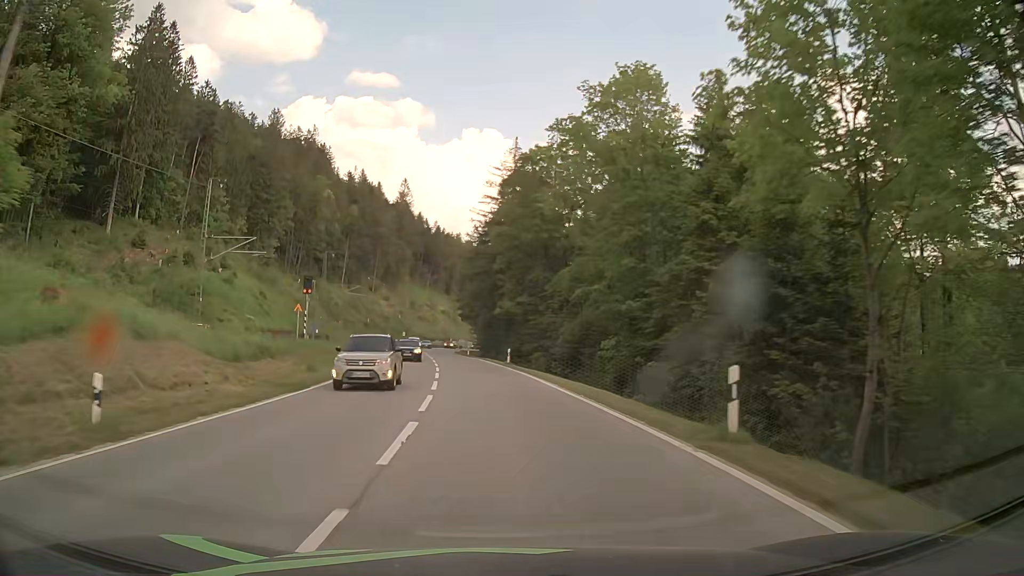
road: primary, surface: asphalt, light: Day
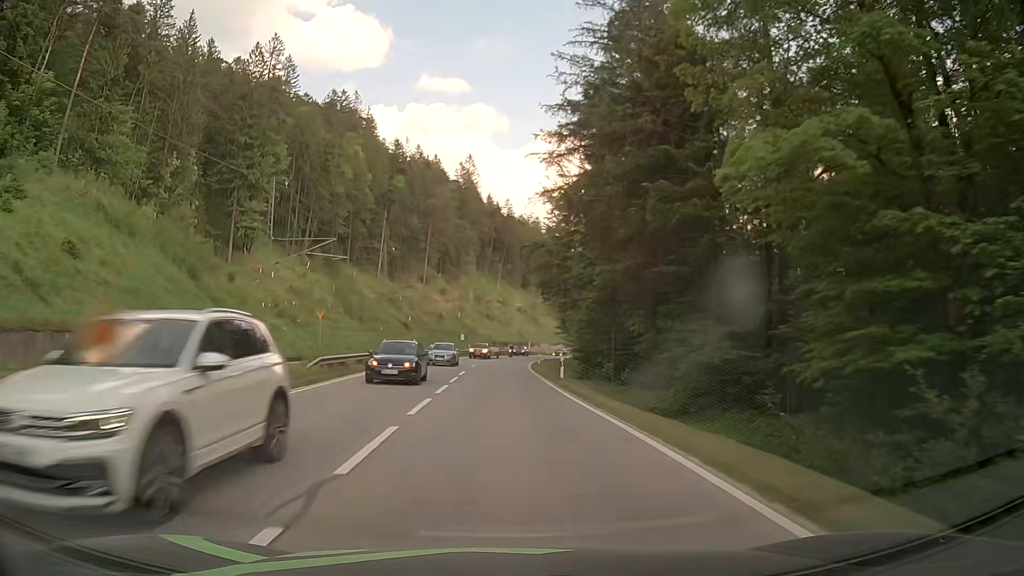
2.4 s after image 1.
(-2.6, +42.8) m; -7°
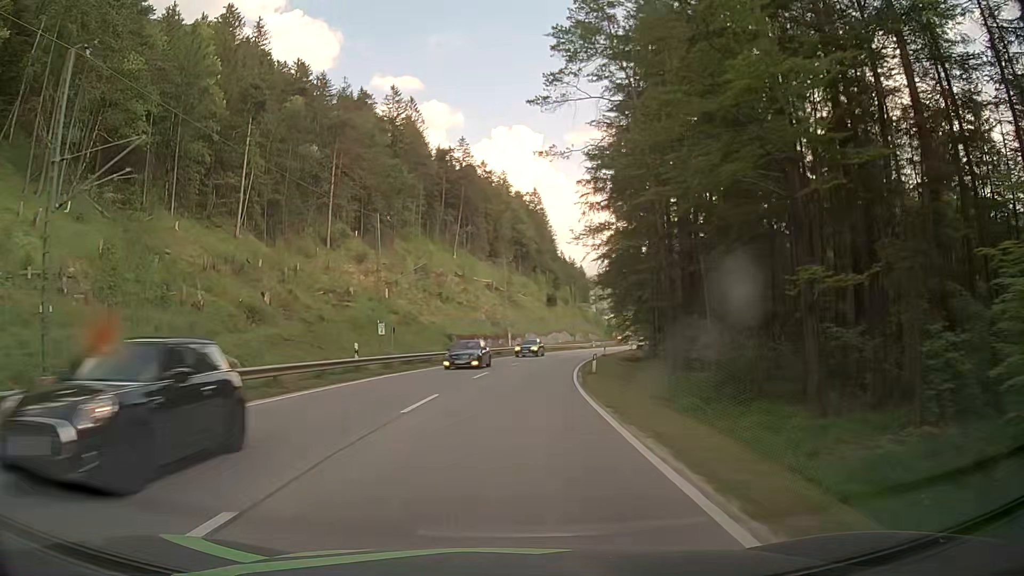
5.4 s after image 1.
(+0.1, +53.8) m; +2°
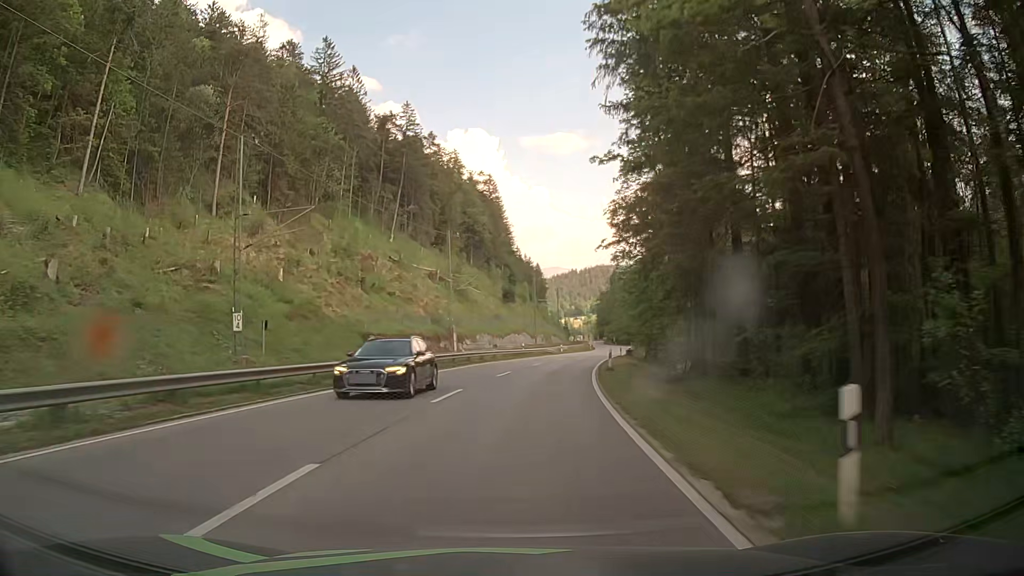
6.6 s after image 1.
(+0.7, +21.6) m; +4°
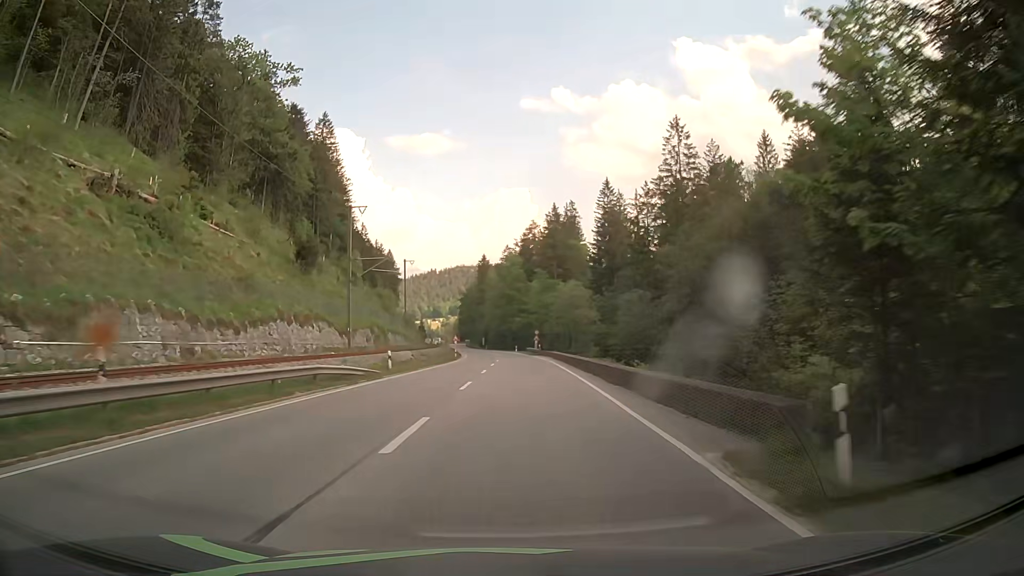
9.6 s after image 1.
(+5.6, +53.6) m; +12°
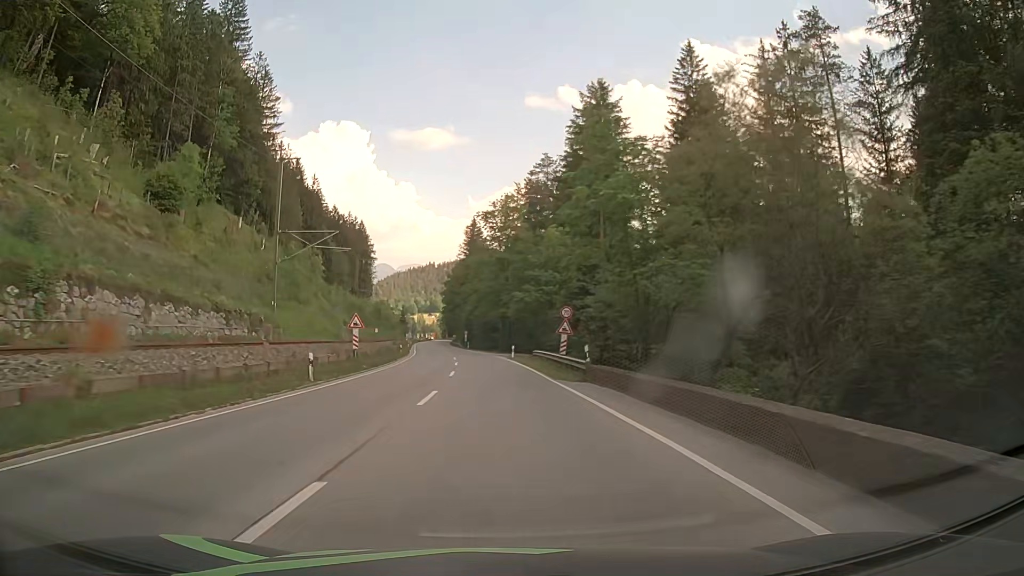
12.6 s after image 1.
(+1.3, +53.9) m; +1°
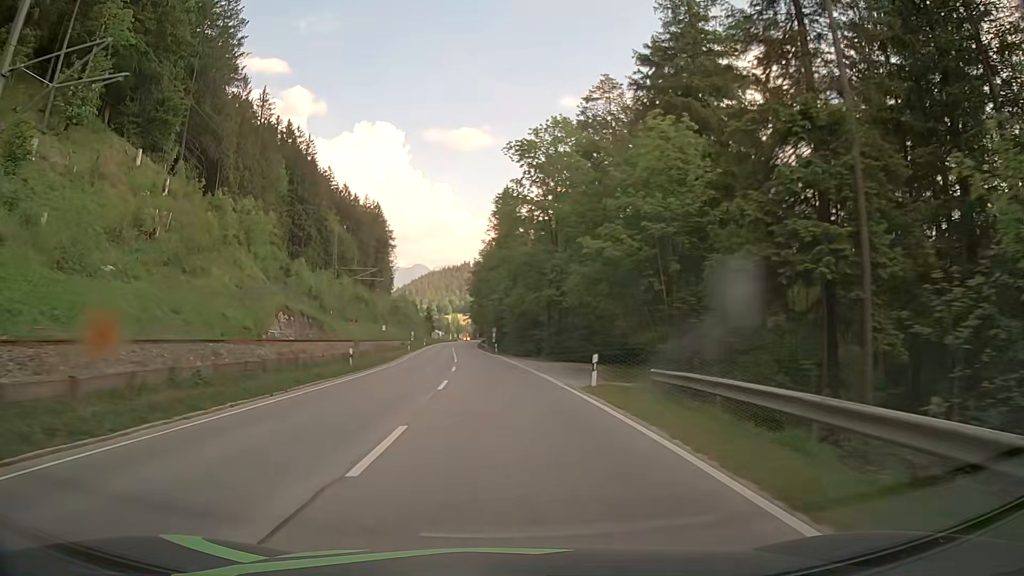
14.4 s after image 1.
(-0.9, +31.4) m; -3°
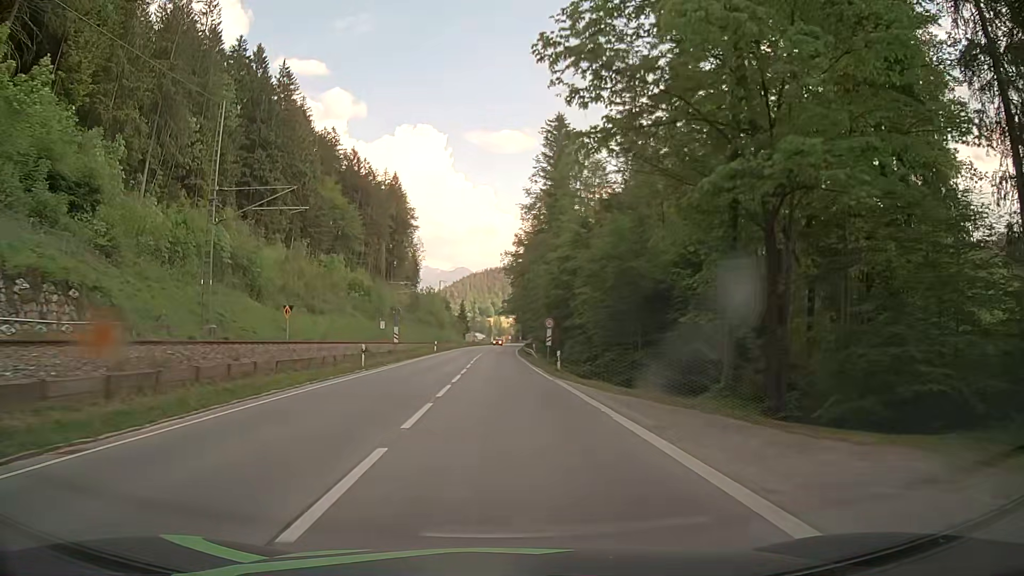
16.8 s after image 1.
(-1.1, +38.1) m; -3°
(0, +10) (0, +20) (-1, +30) (-1, +40) (-1, +50) (-1, +60) (-1, +70) (-1, +80) (-1, +90) (-1, +100) m
